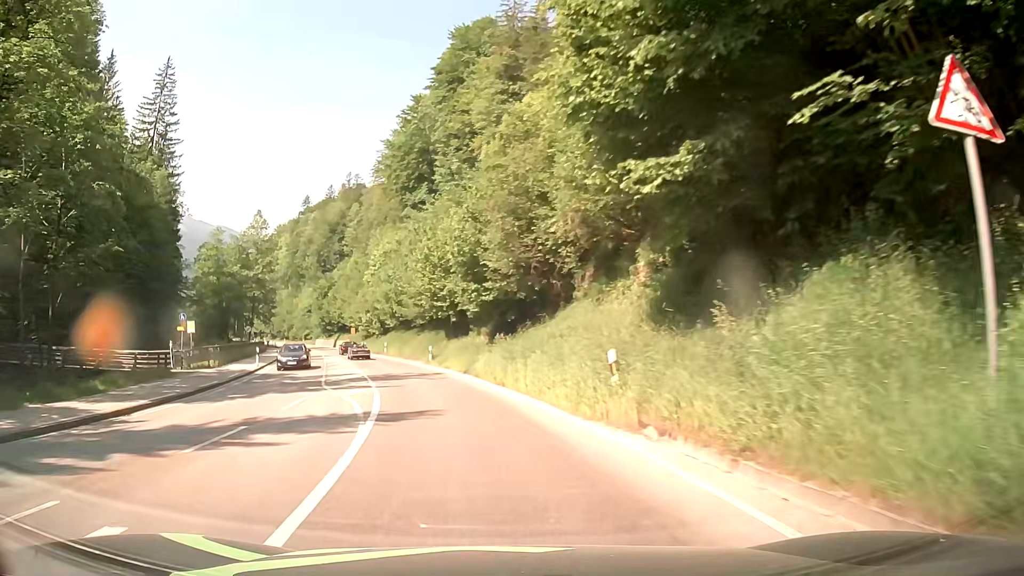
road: primary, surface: asphalt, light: Day
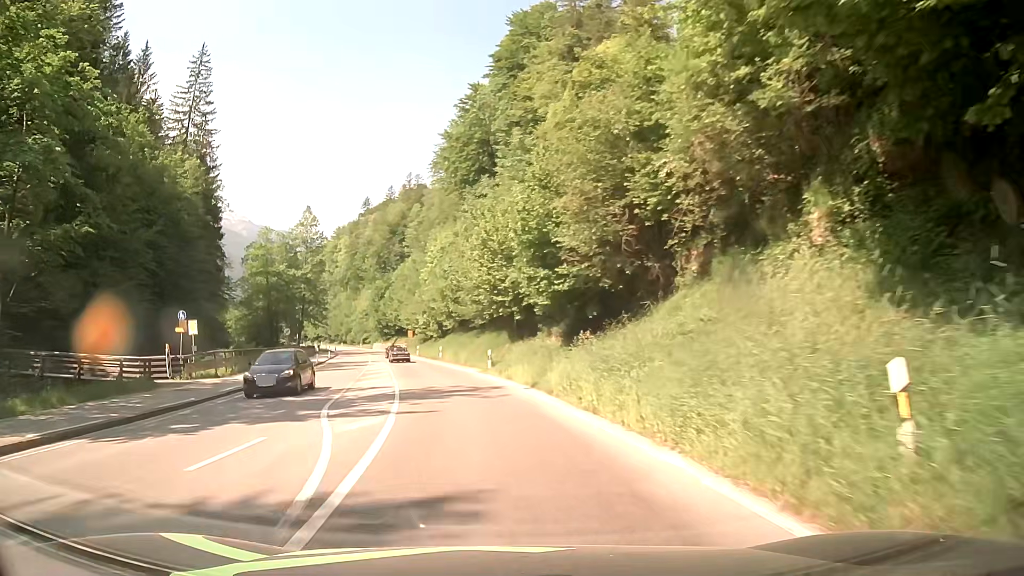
(-0.3, +7.5) m; -6°
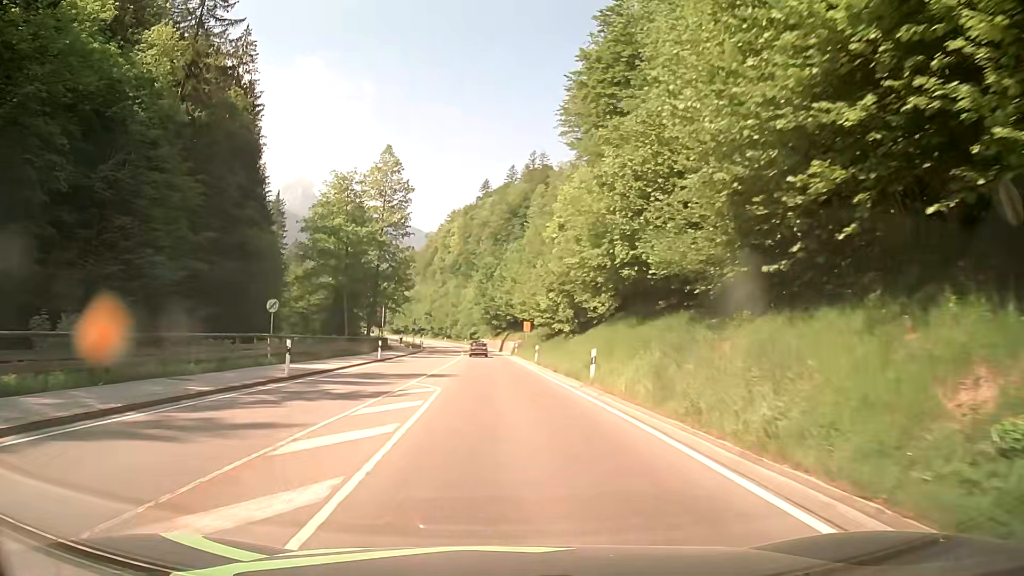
(-3.4, +31.6) m; -10°
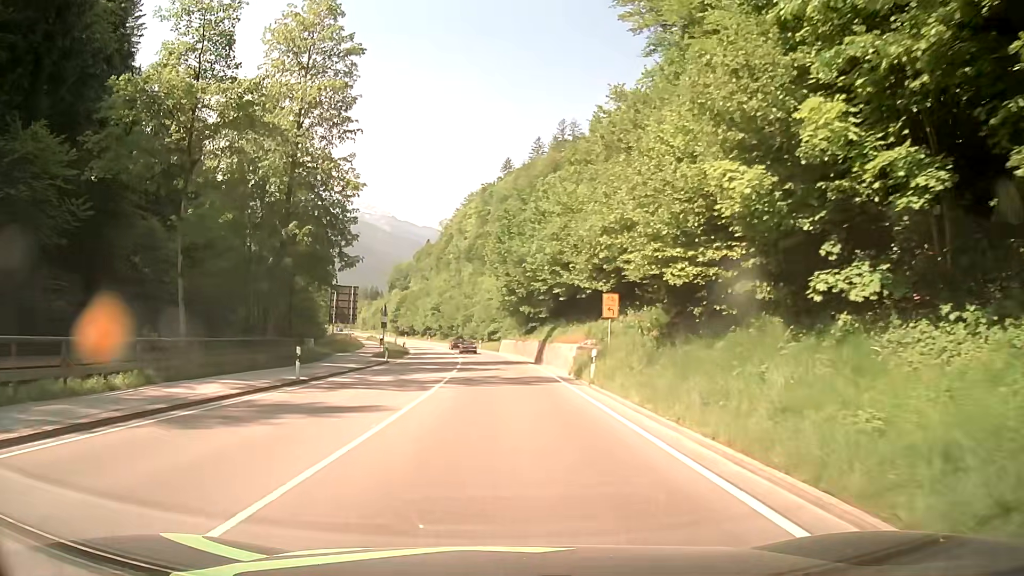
(-0.7, +39.1) m; -2°
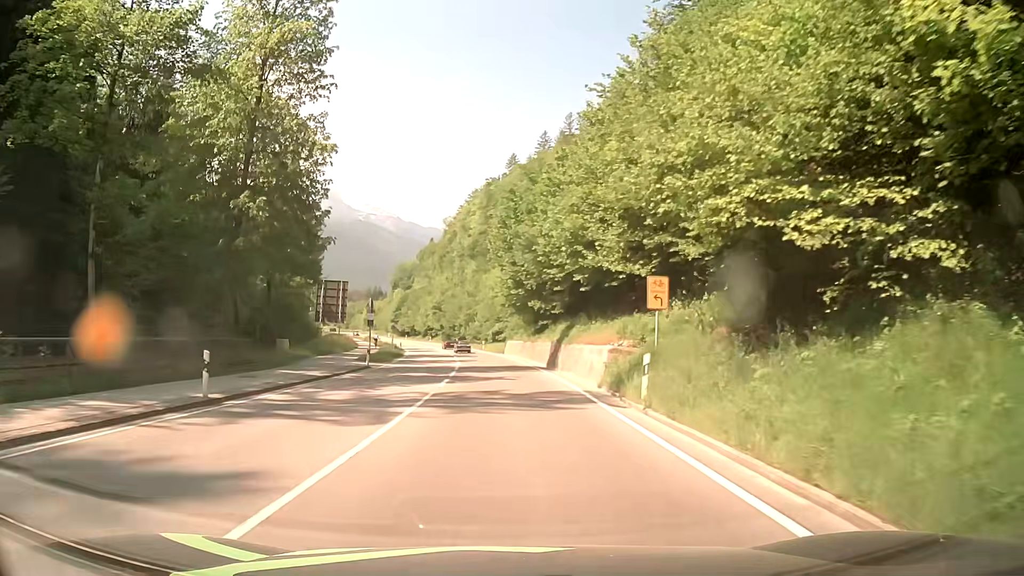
(0.0, +7.4) m; -1°
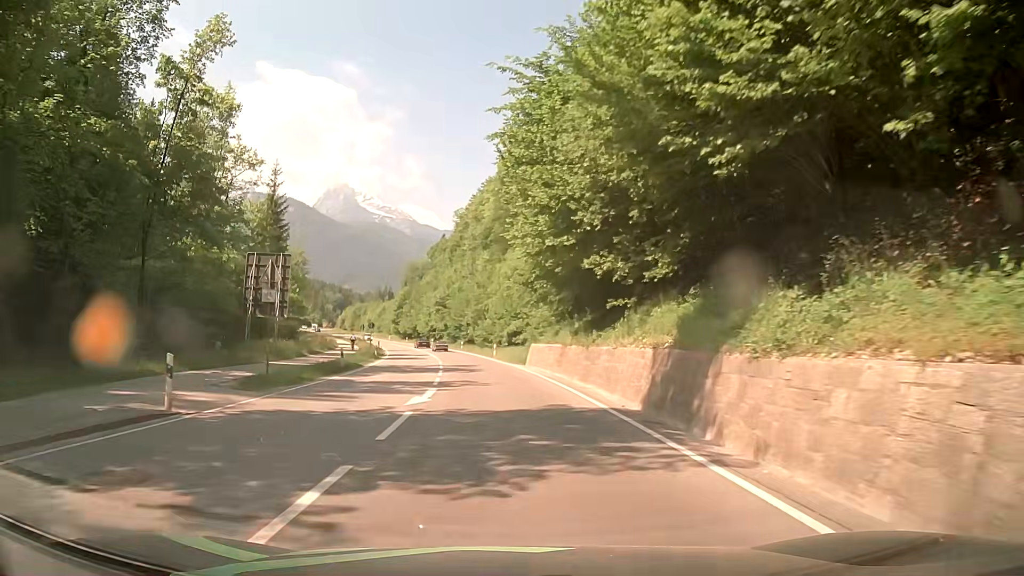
(-0.1, +22.8) m; -1°
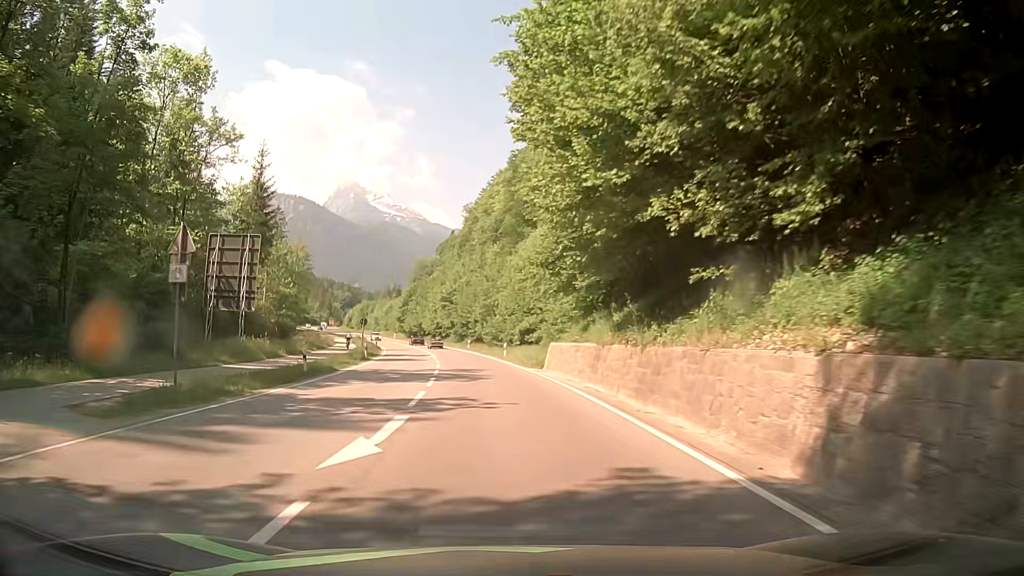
(-0.1, +7.8) m; -1°
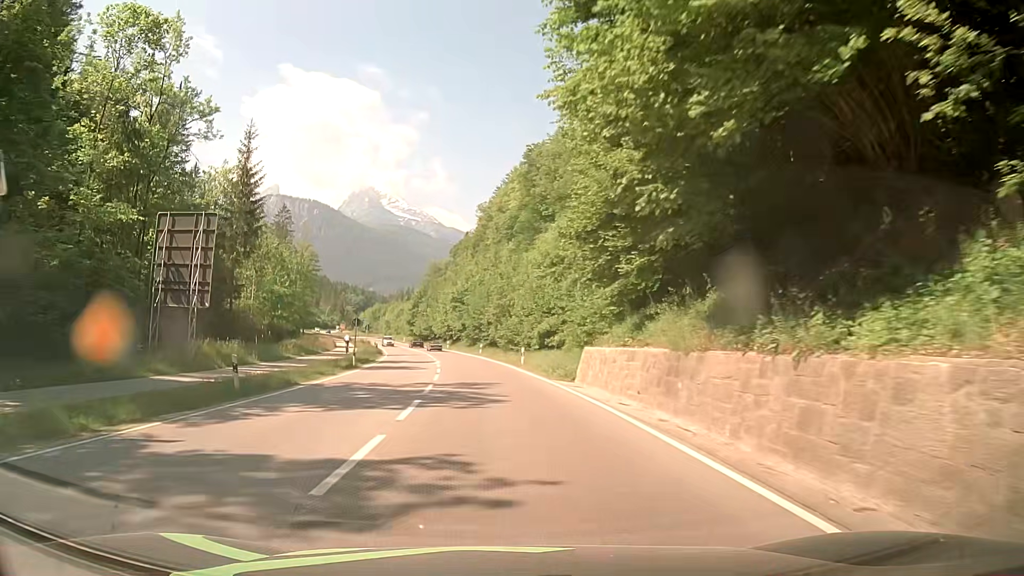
(0.0, +7.9) m; -1°
(0, +10) (0, +20) (-1, +30) (-2, +40) (-3, +50) (-4, +60) (-6, +70) (-8, +79) (-10, +89) (-12, +99) m
